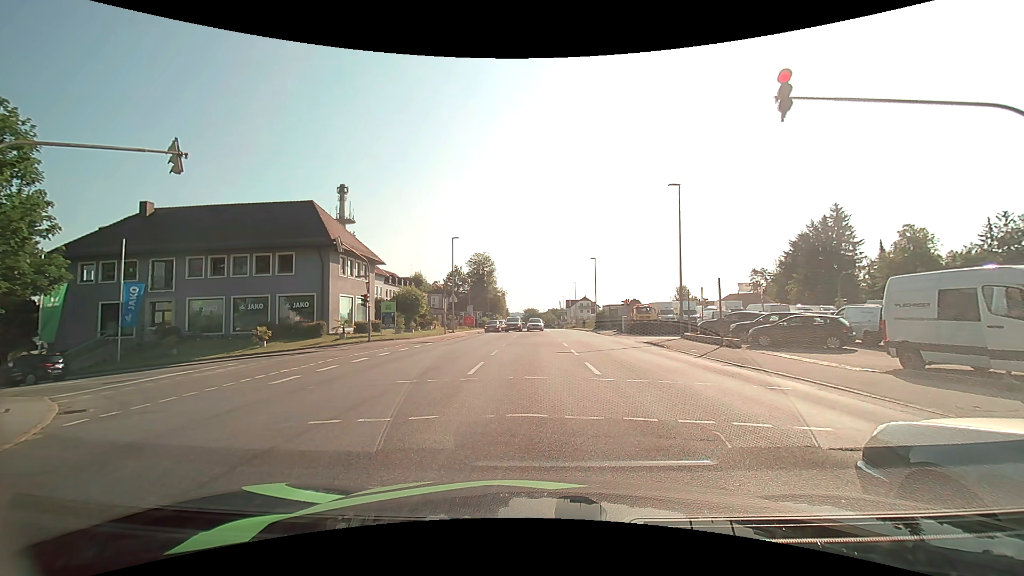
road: tertiary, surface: asphalt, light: Day
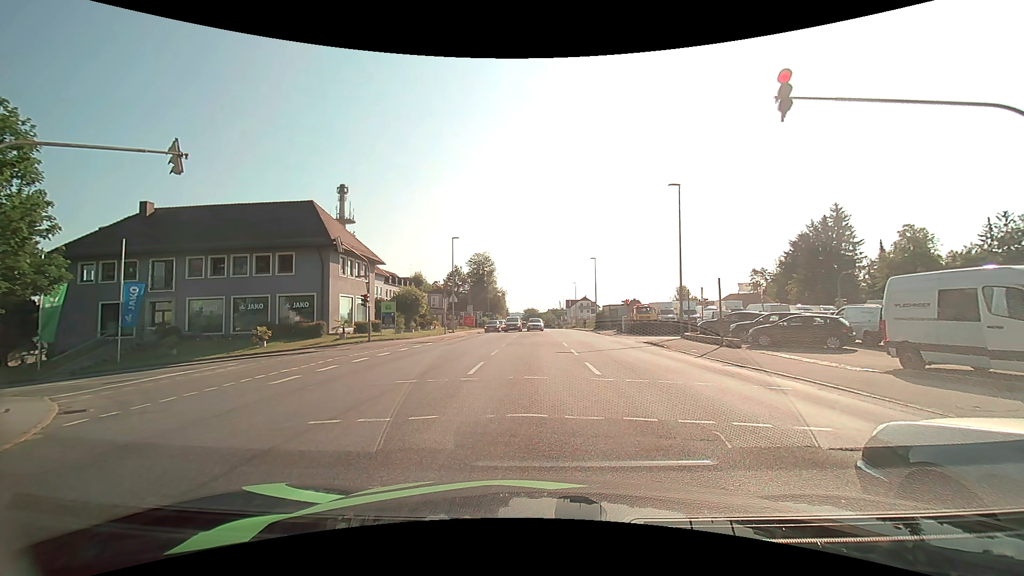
(0.0, 0.0) m; 0°
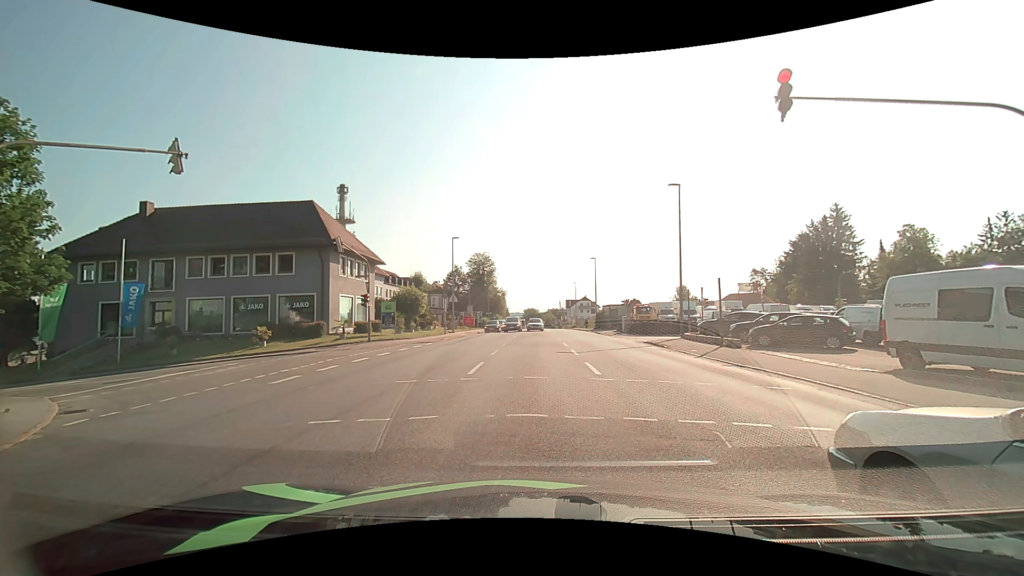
(0.0, 0.0) m; 0°
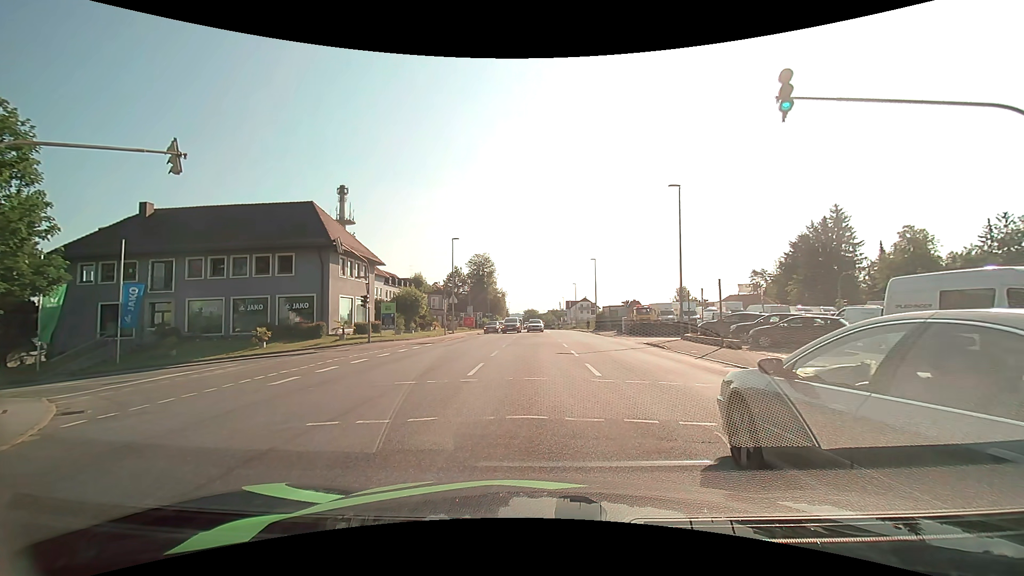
(0.0, 0.0) m; 0°
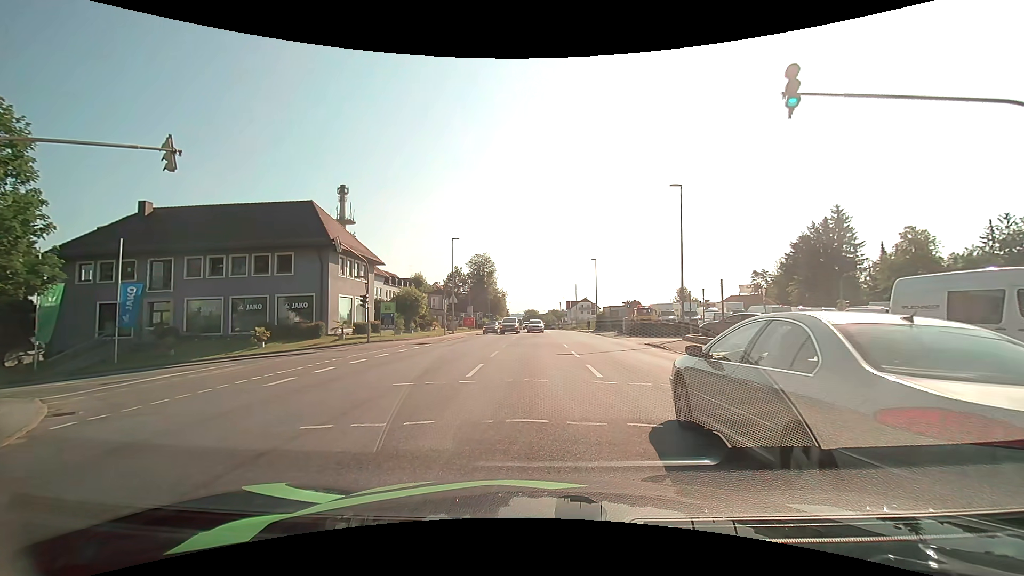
(0.0, +0.2) m; 0°
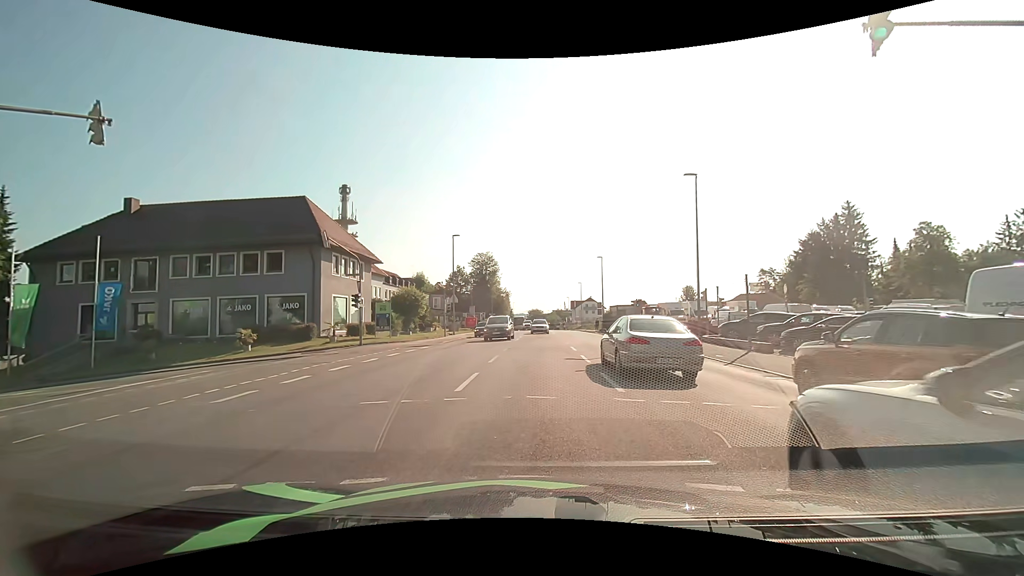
(0.0, +2.3) m; 0°
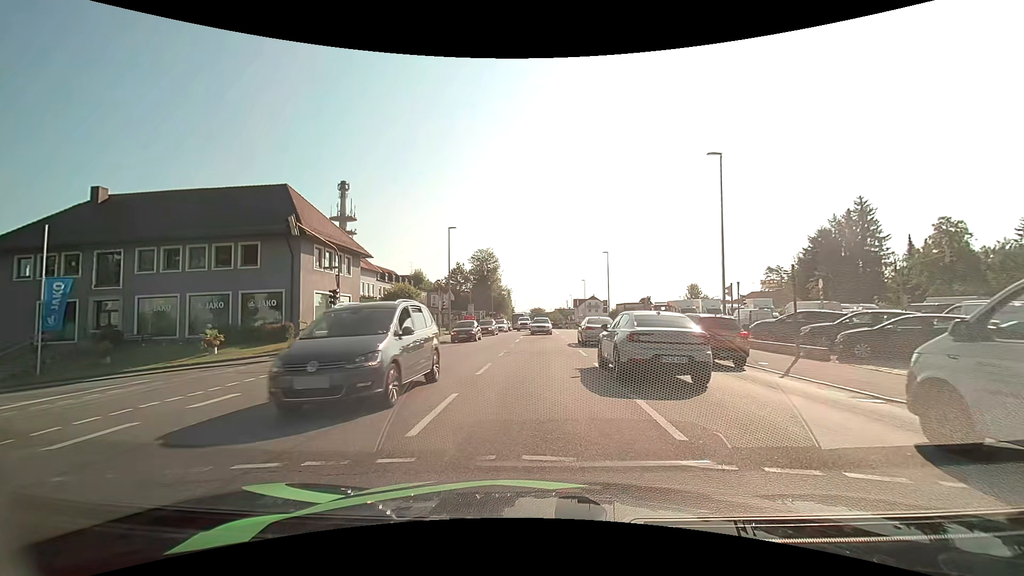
(0.0, +3.7) m; -1°
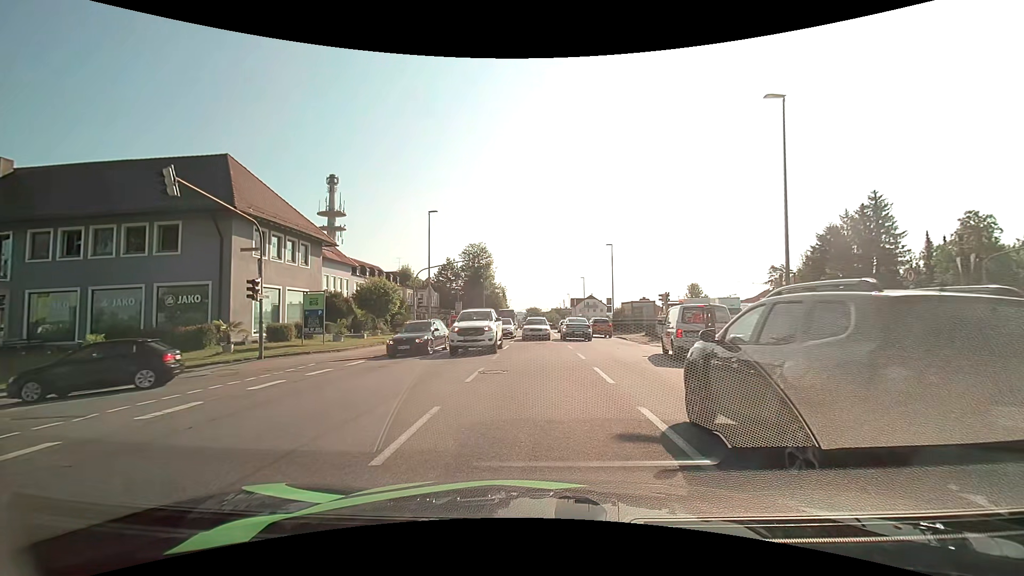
(+0.2, +7.2) m; +2°
